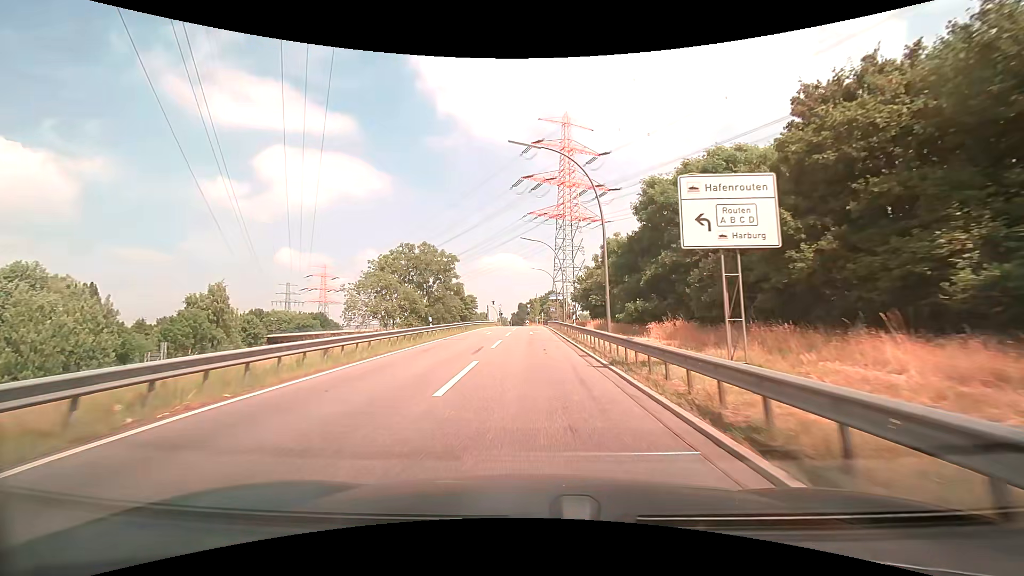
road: trunk_link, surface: asphalt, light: Day
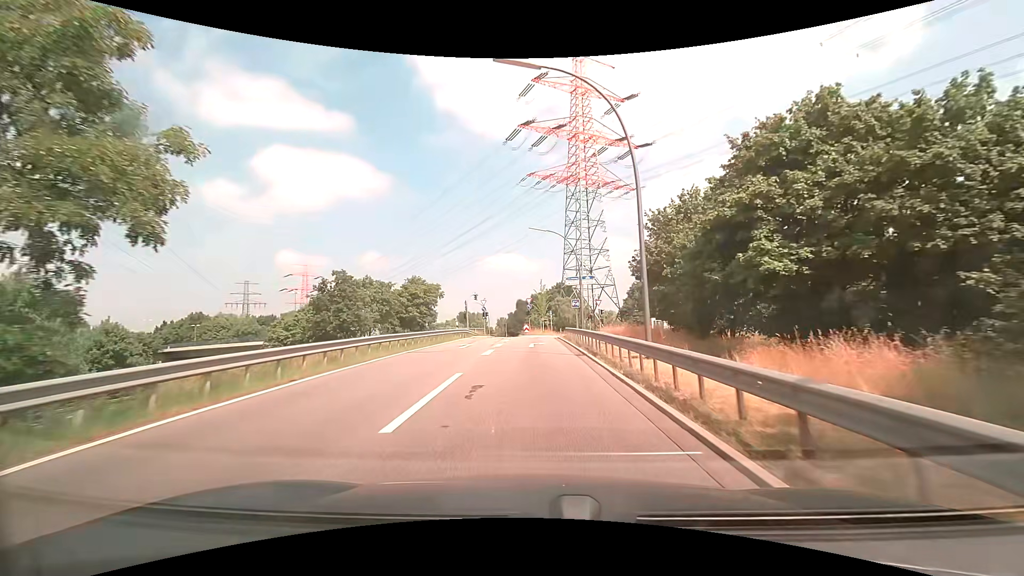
(-0.1, +38.4) m; 0°
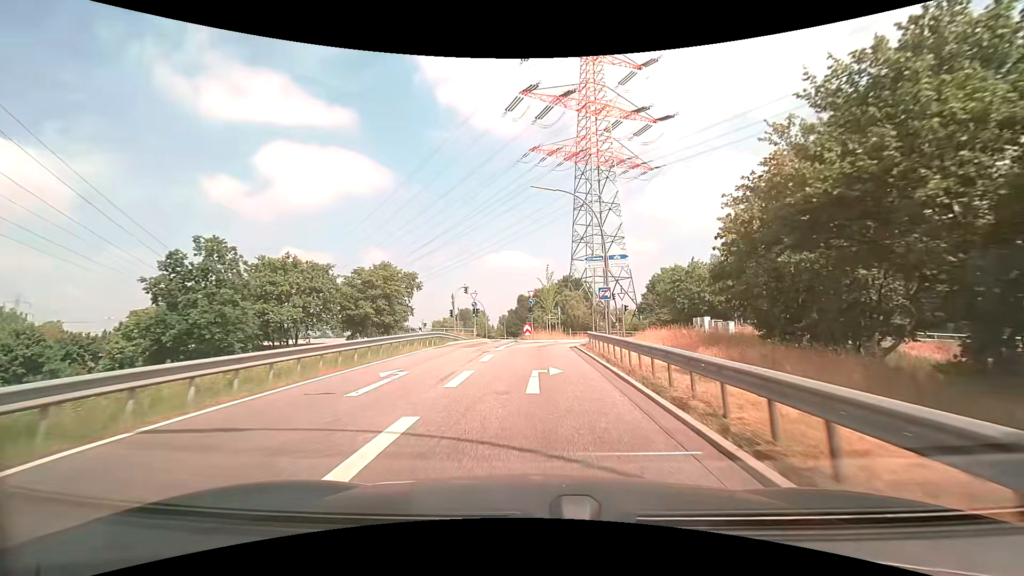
(0.0, +13.9) m; 0°
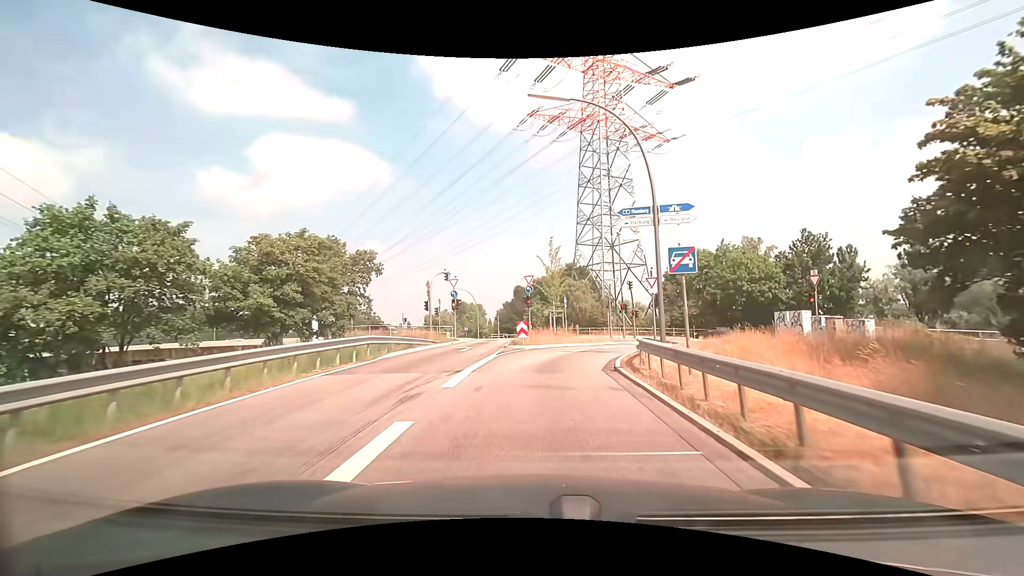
(-0.1, +12.3) m; 0°
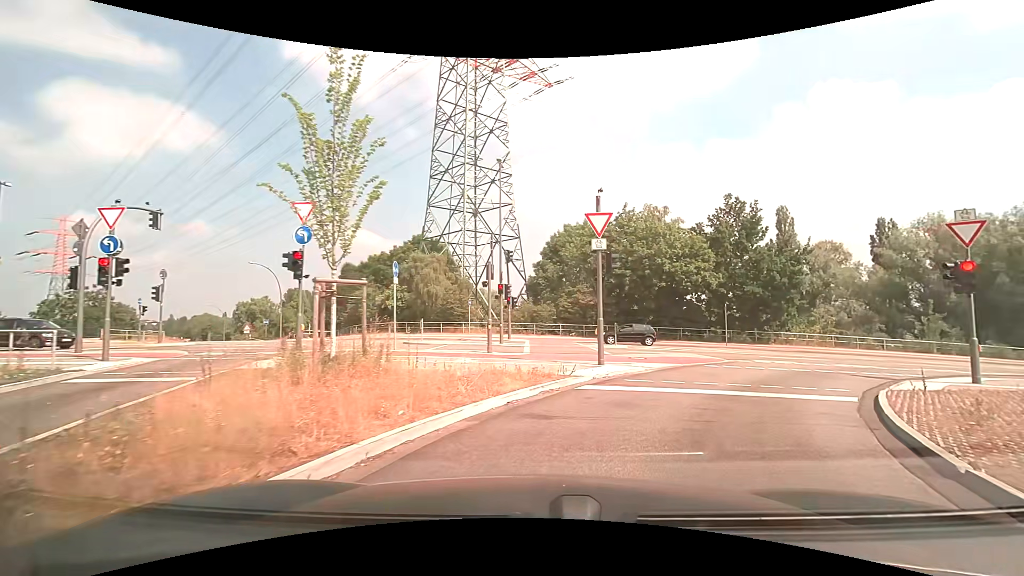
(+1.4, +21.0) m; +16°
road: secondary_link
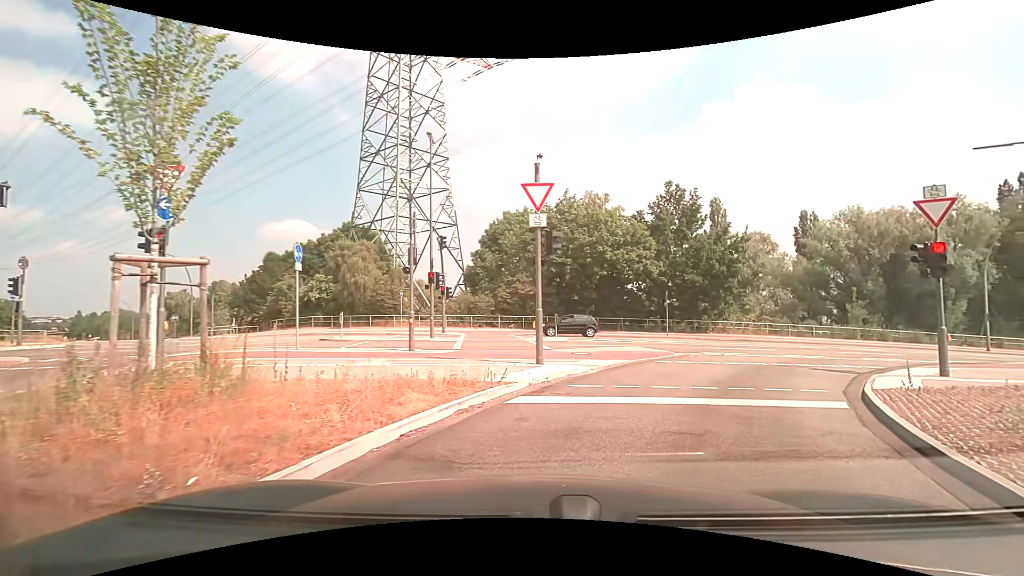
(+0.1, +2.4) m; +7°
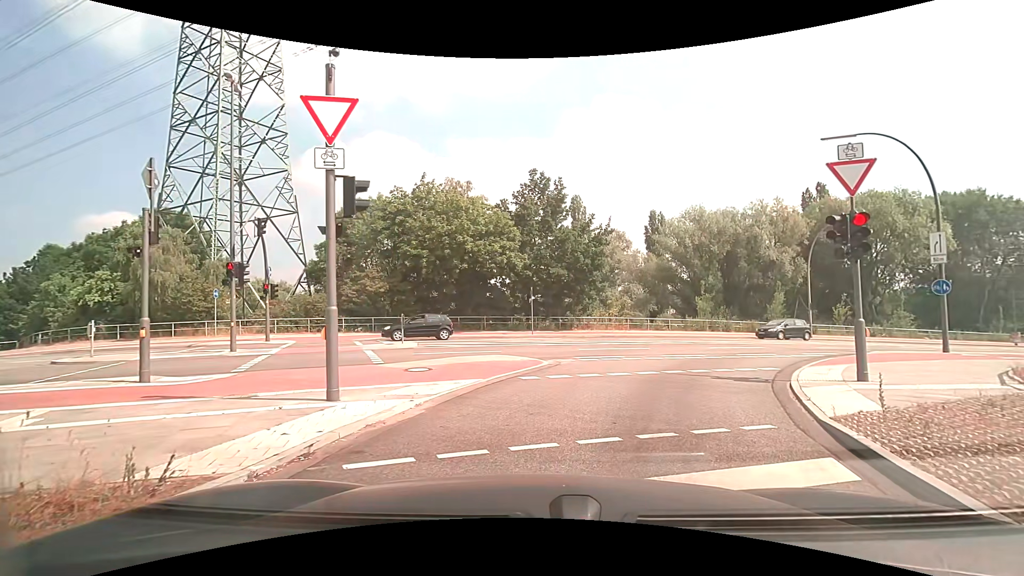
(+0.6, +4.4) m; +16°
